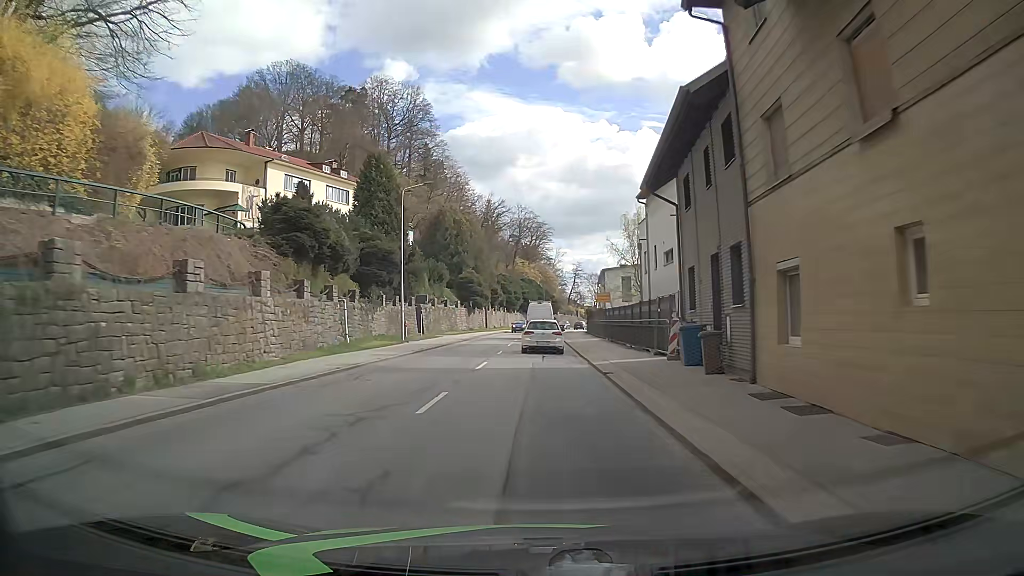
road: secondary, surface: asphalt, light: Day
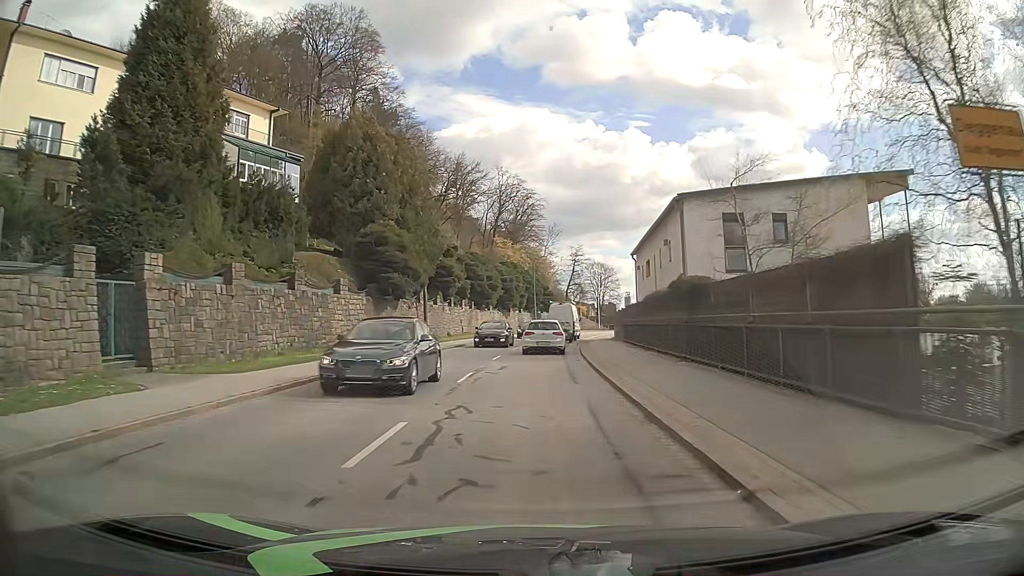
(+0.3, +39.5) m; +1°
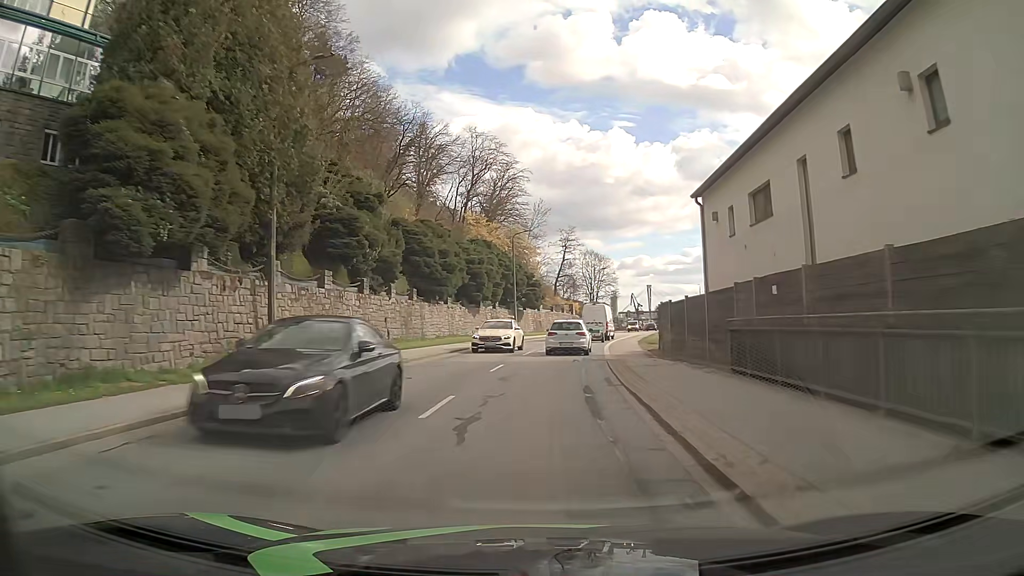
(+0.3, +23.7) m; +2°
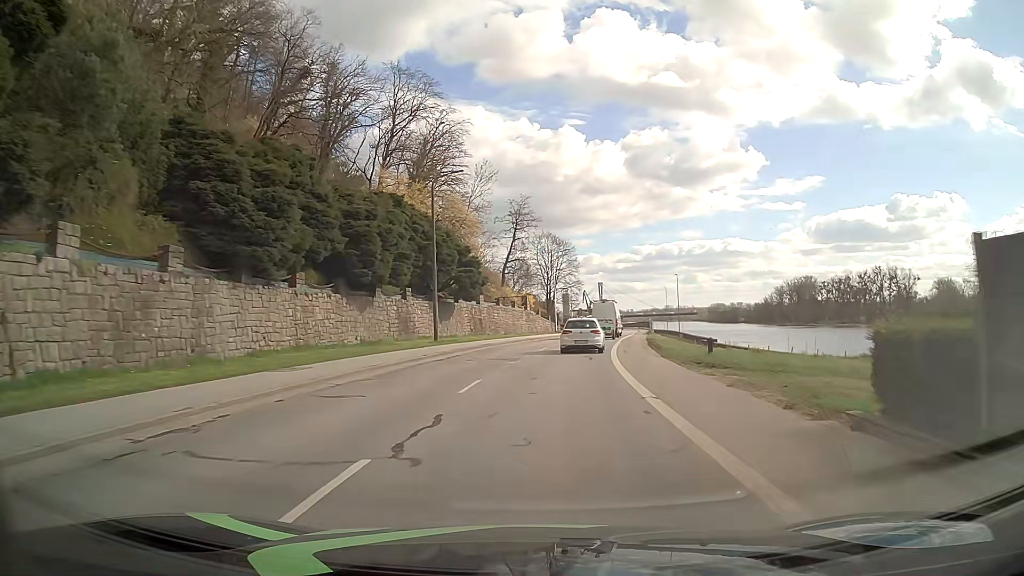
(+0.8, +23.7) m; +4°
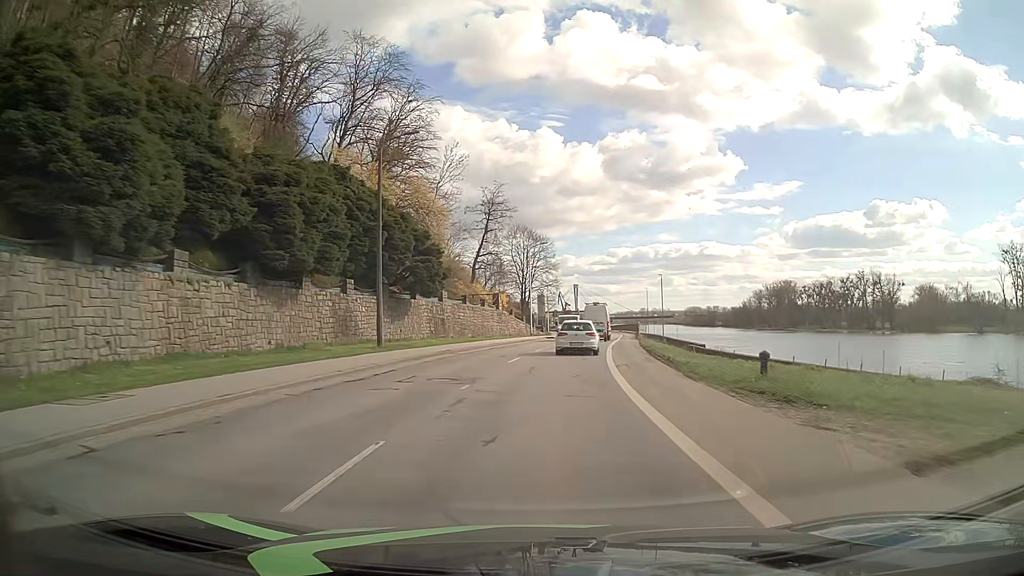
(+0.1, +7.9) m; +2°
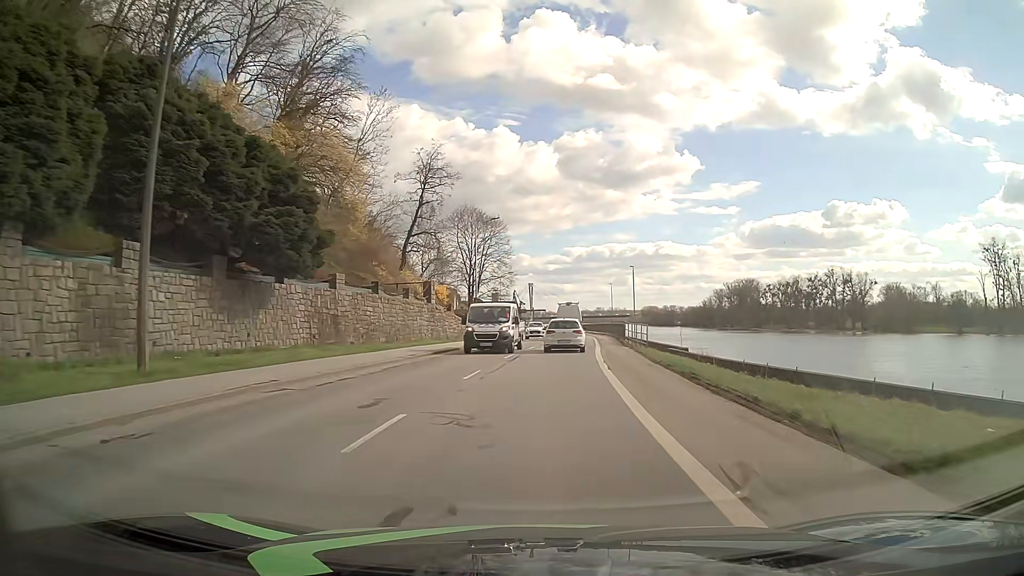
(+0.5, +15.8) m; +4°
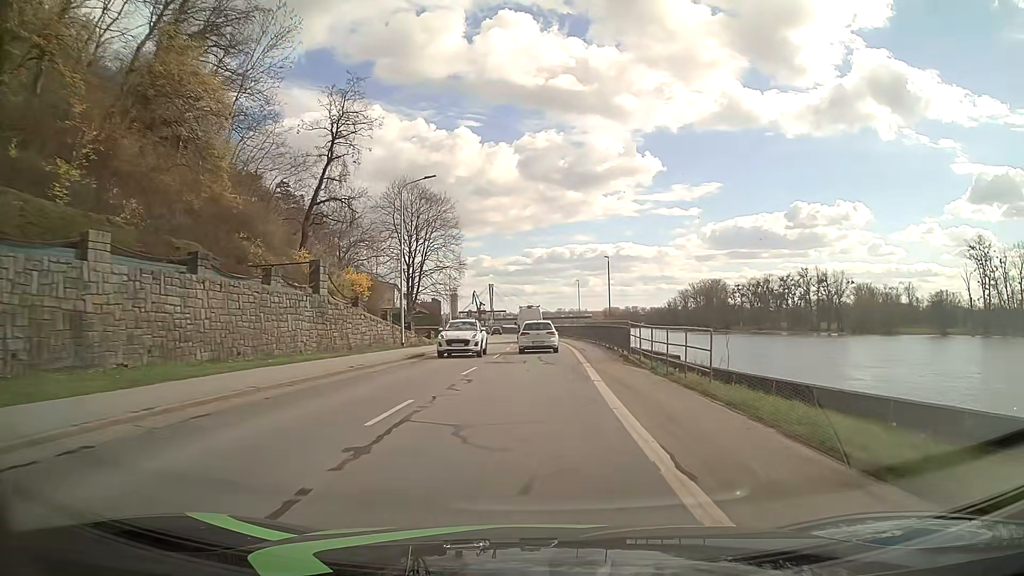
(+0.5, +15.9) m; +3°
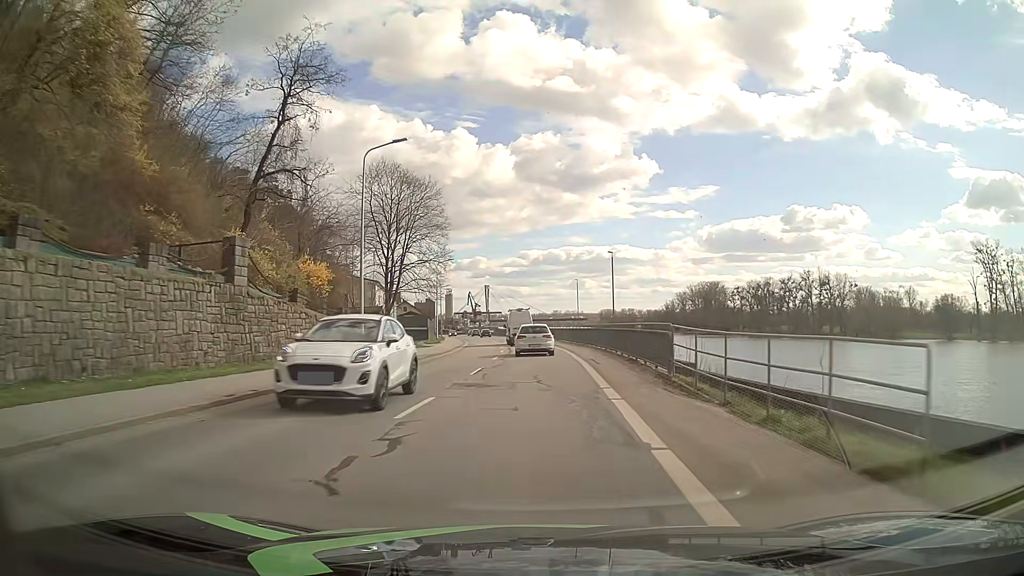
(+0.1, +8.0) m; +1°
(0, +10) (0, +20) (0, +30) (0, +40) (-1, +50) (-1, +60) (-2, +70) (-3, +80) (-4, +90) (-5, +100) m
